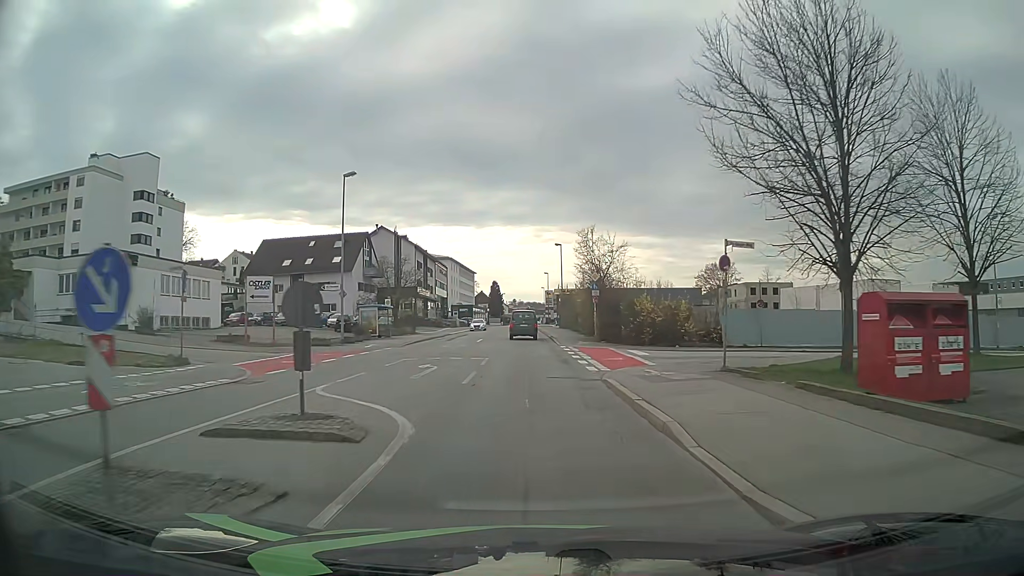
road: tertiary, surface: asphalt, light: Day
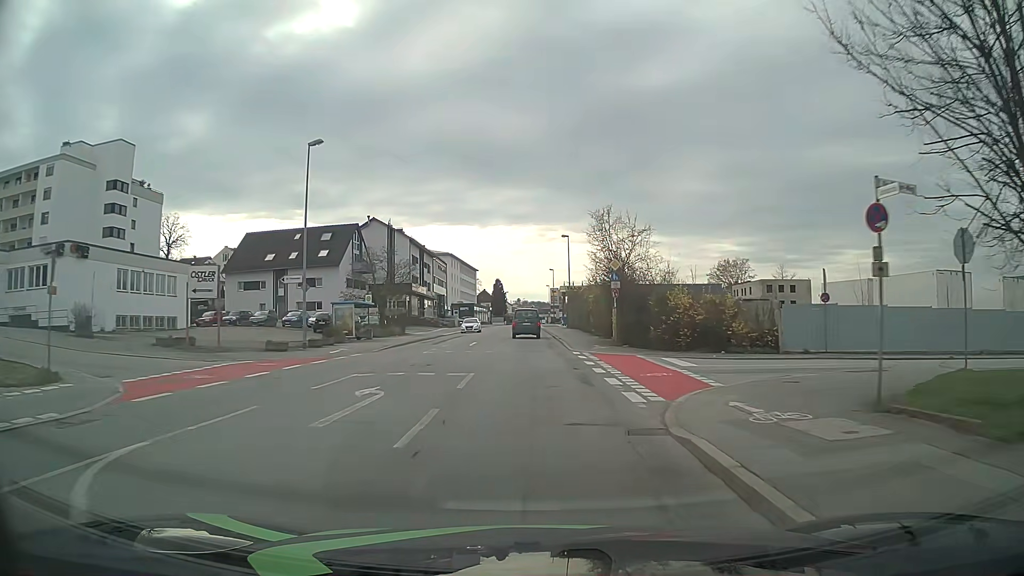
(0.0, +7.5) m; 0°
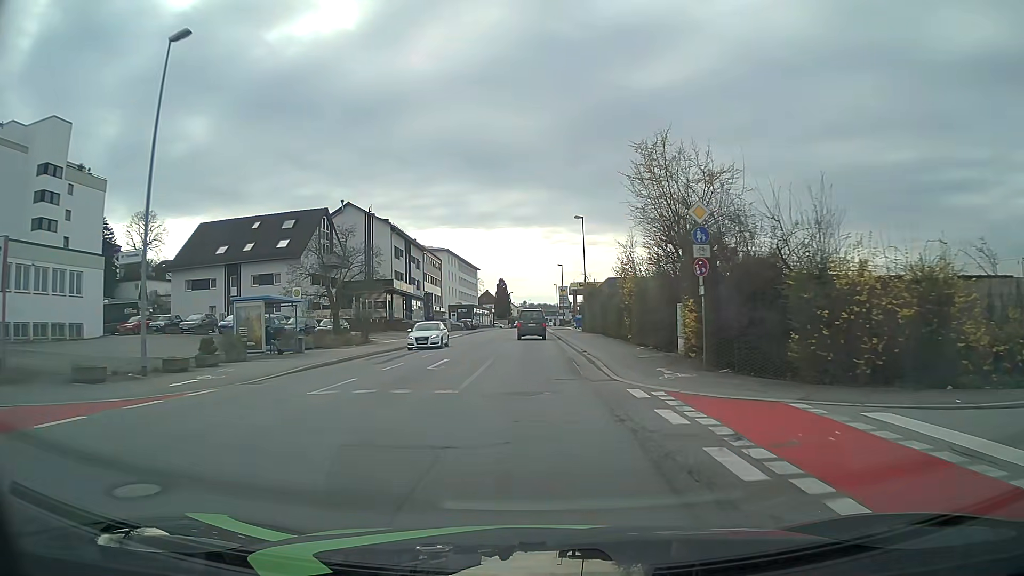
(-0.1, +15.1) m; 0°
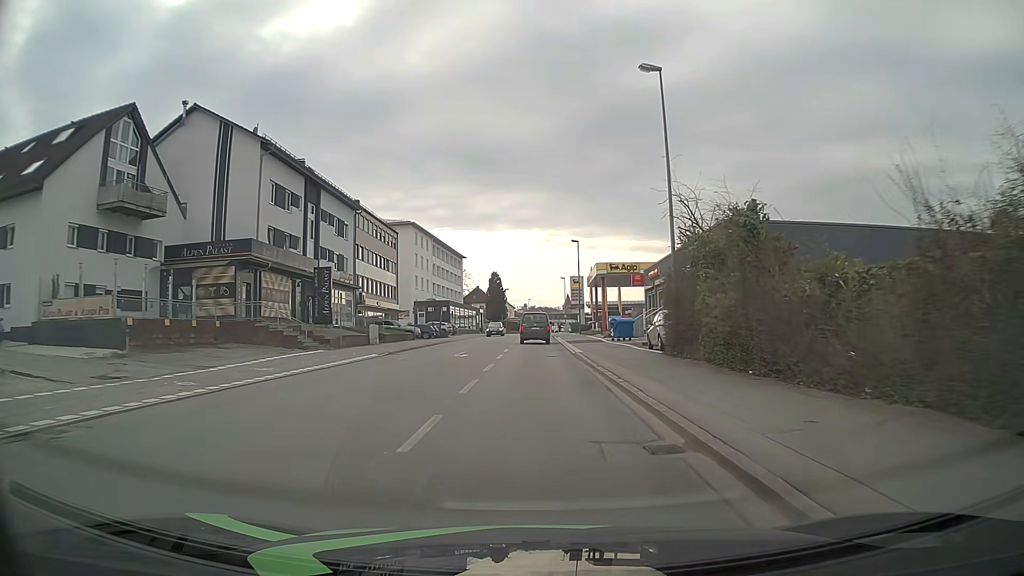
(-0.6, +37.6) m; 0°
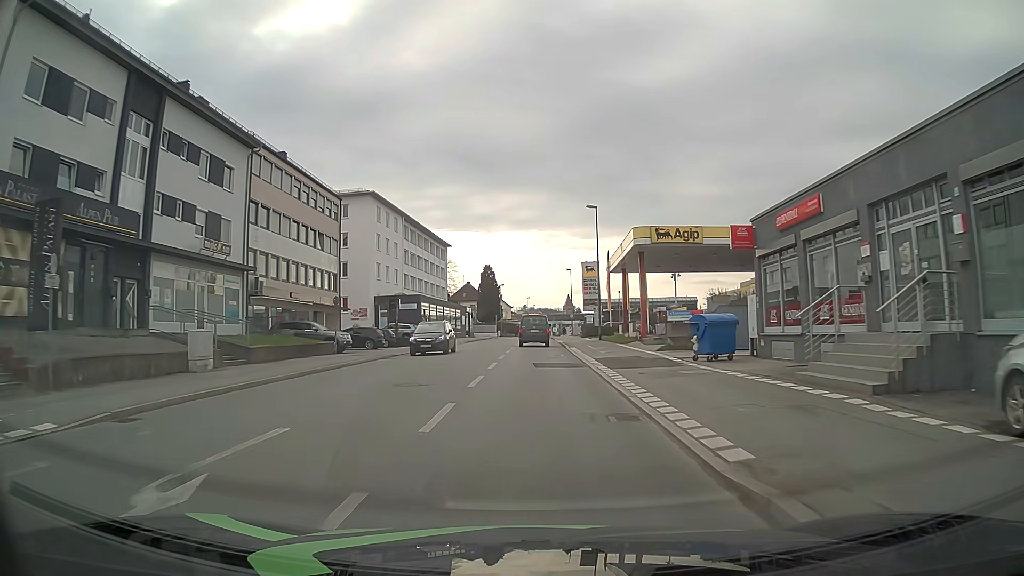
(-0.3, +22.7) m; -1°
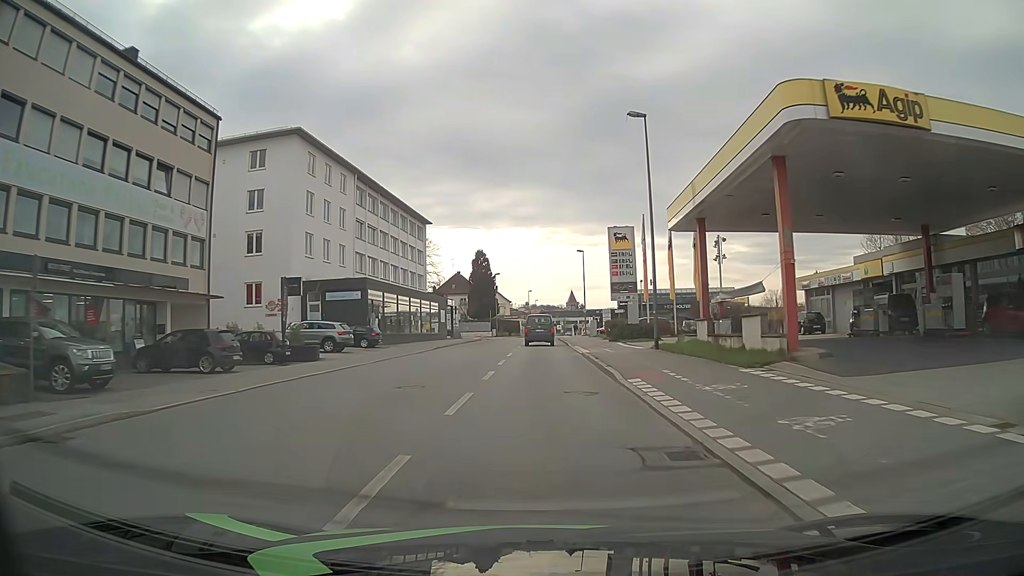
(0.0, +22.8) m; 0°
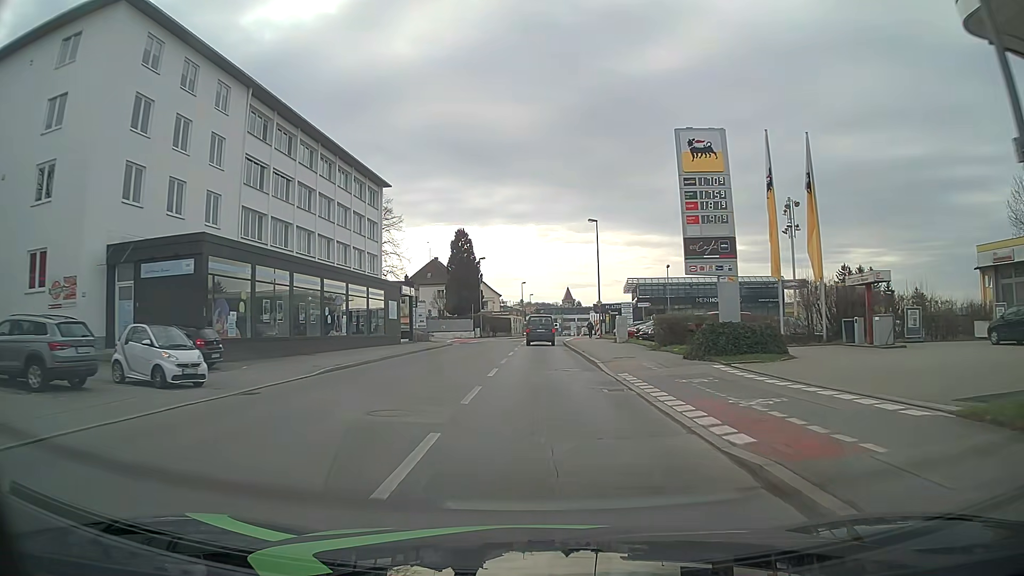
(-0.1, +22.9) m; 0°
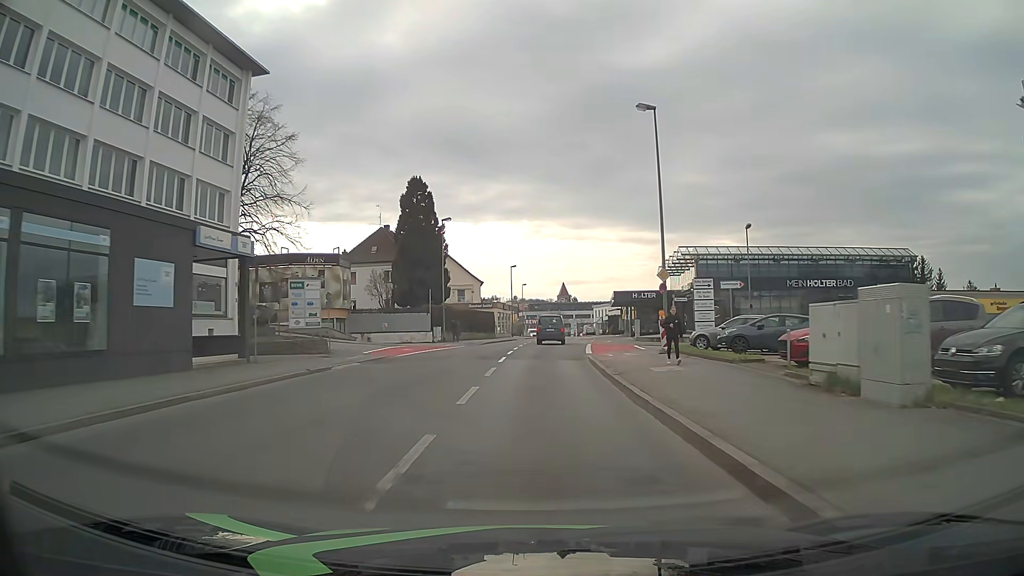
(+0.2, +30.6) m; +1°
(0, +10) (0, +20) (0, +30) (0, +40) (+1, +50) (+2, +60) (+2, +70) (+3, +80) (+4, +90) (+5, +100) m
